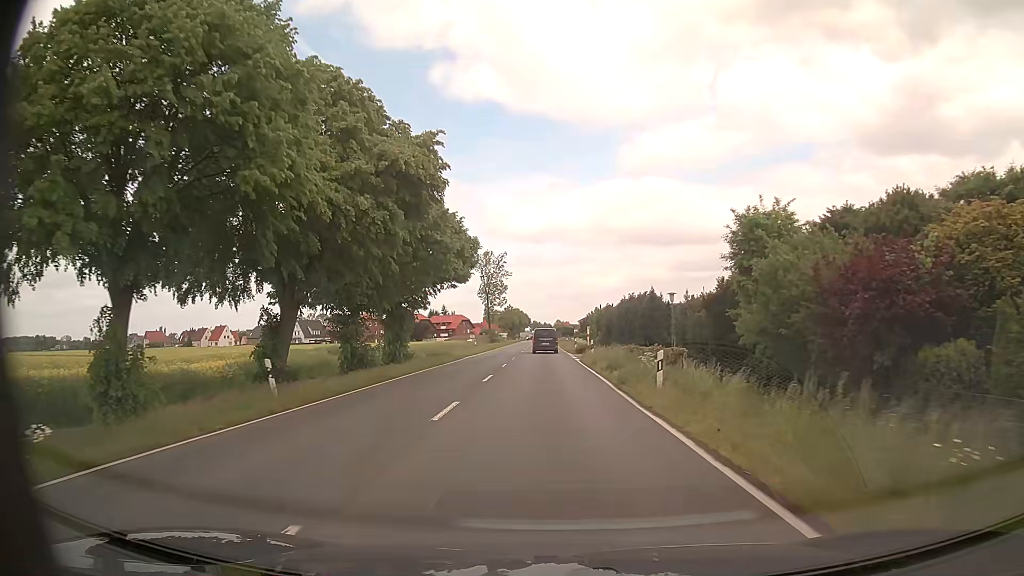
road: primary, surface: asphalt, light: Day
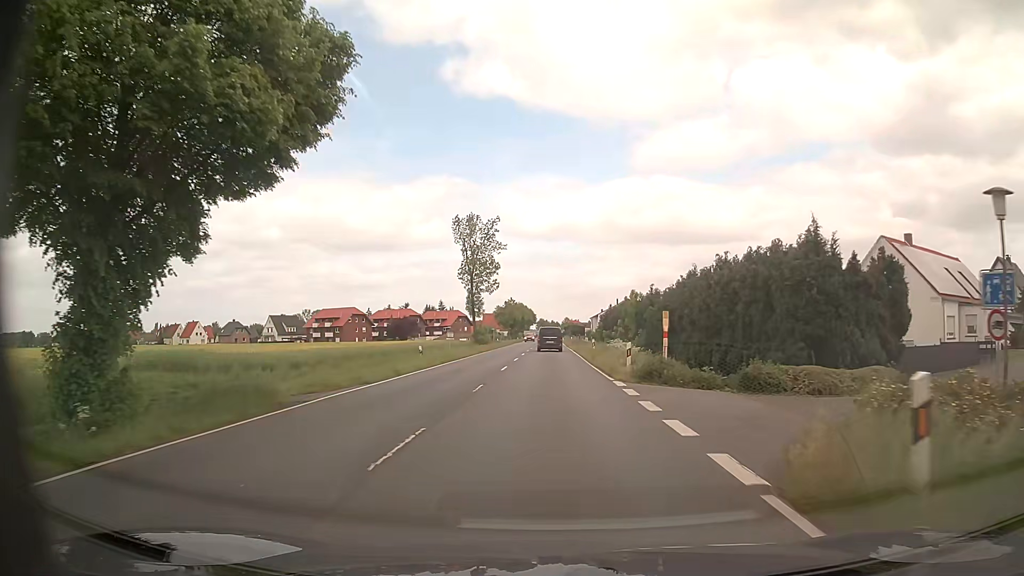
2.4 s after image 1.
(+0.2, +31.6) m; 0°
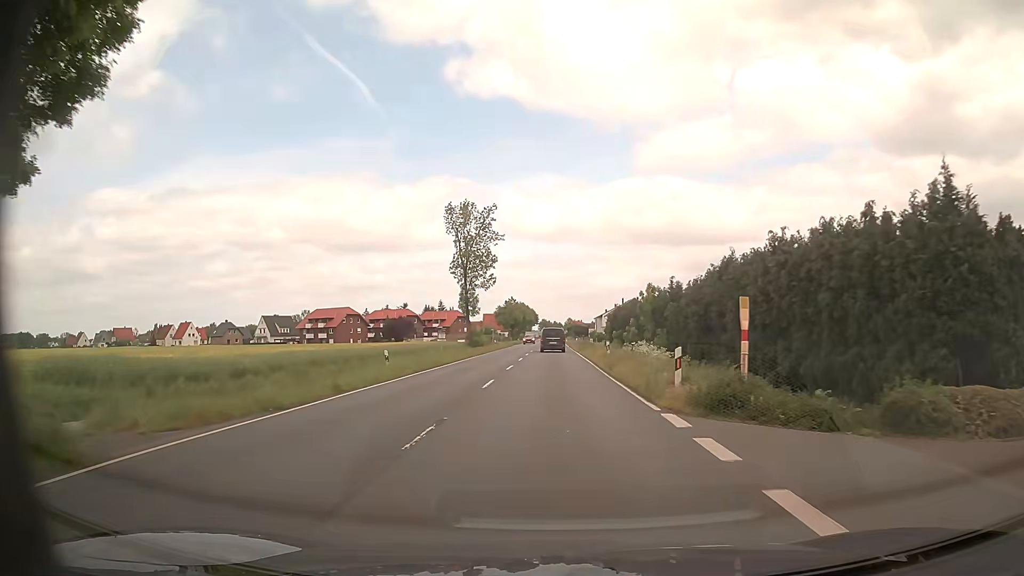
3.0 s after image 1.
(+0.1, +7.9) m; 0°
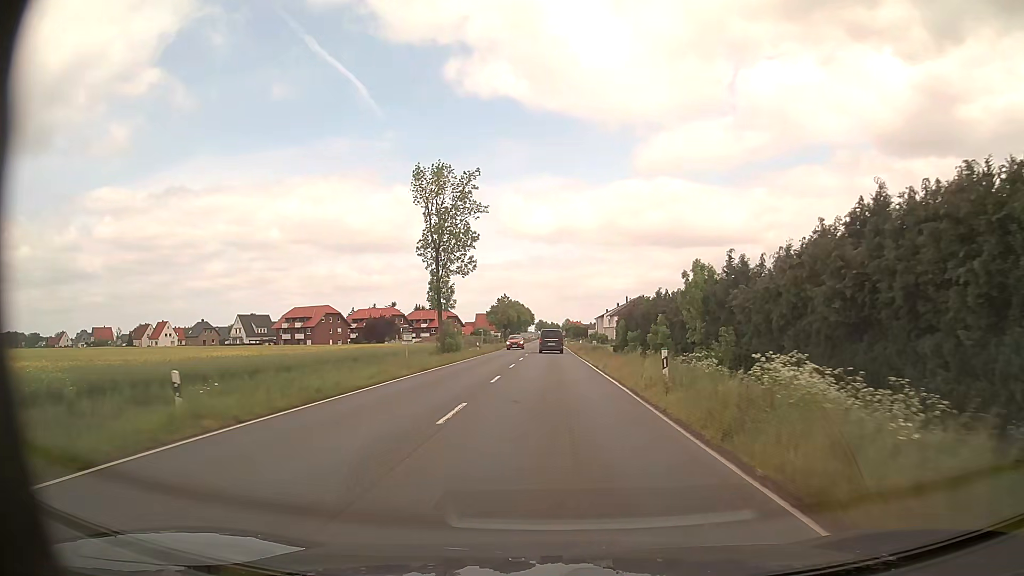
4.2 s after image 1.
(+0.2, +15.8) m; +1°
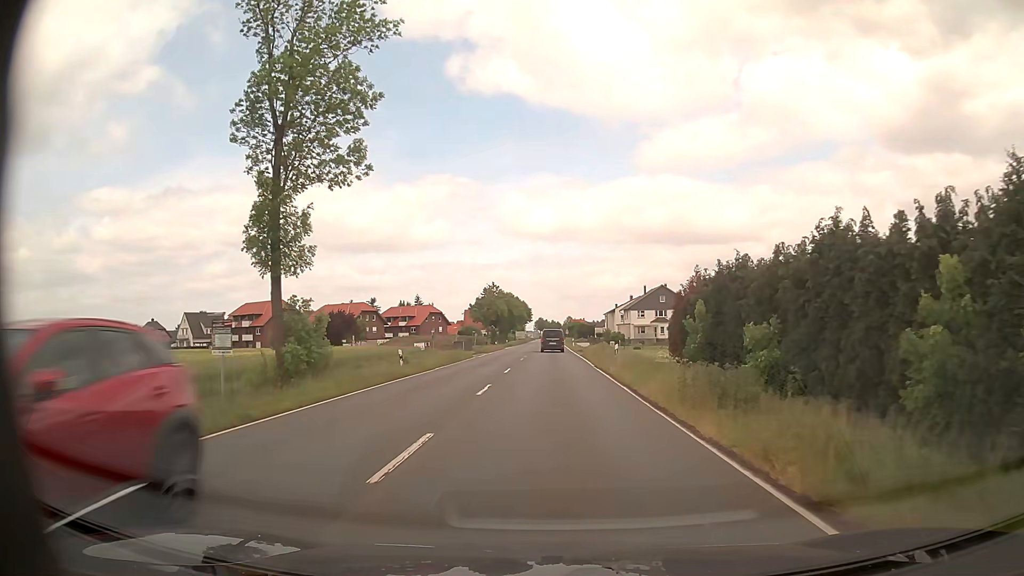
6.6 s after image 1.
(+0.1, +31.6) m; 0°
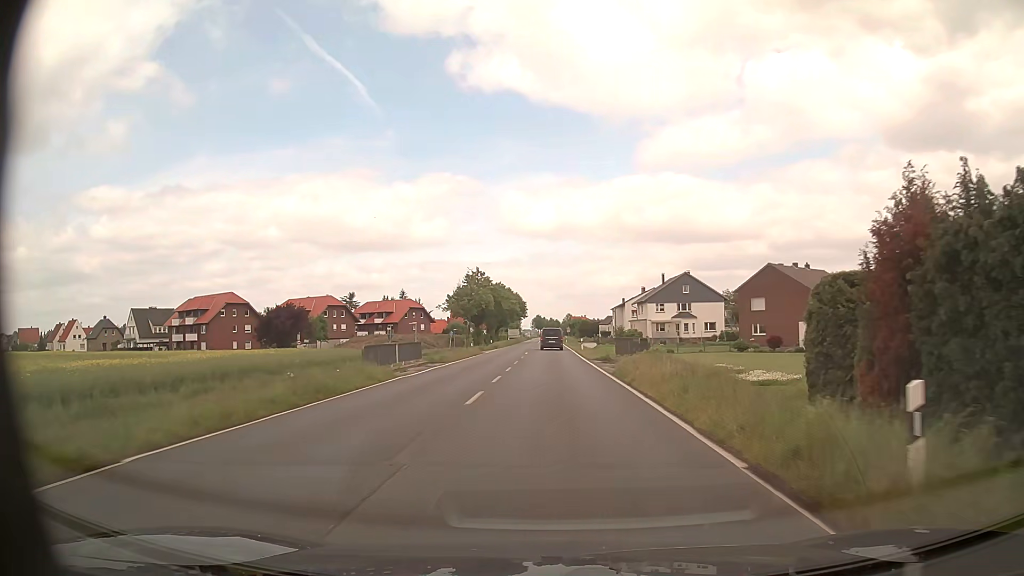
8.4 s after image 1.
(0.0, +23.8) m; 0°
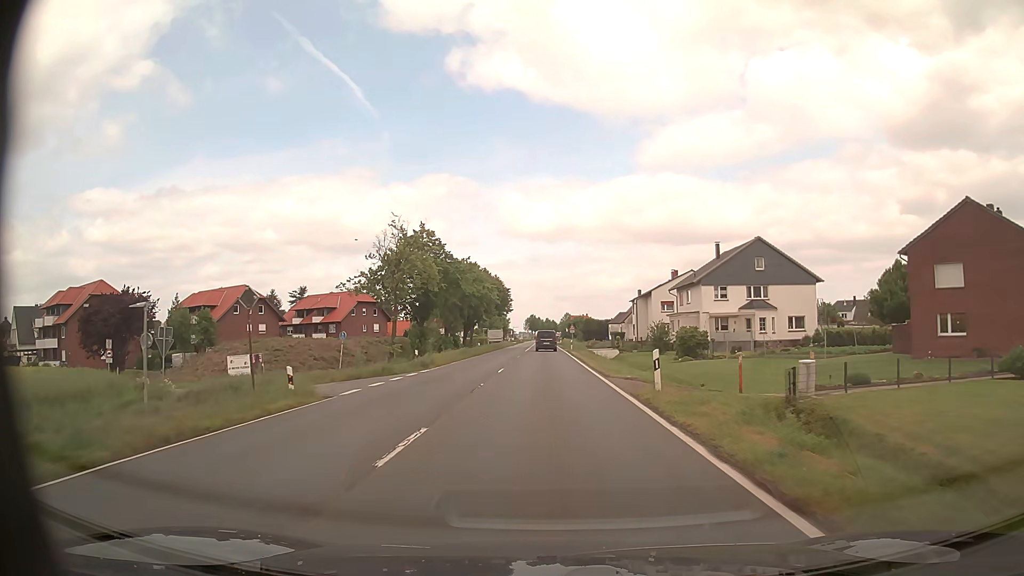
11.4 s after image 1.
(+0.1, +39.6) m; 0°
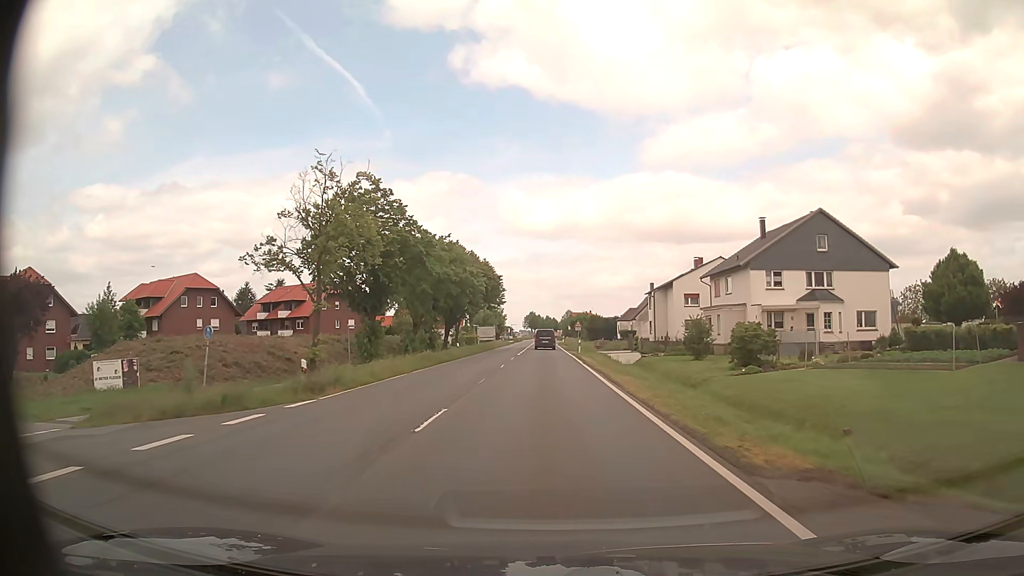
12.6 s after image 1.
(-0.1, +15.8) m; 0°
(0, +10) (0, +20) (0, +30) (0, +40) (0, +50) (0, +60) (0, +70) (0, +80) (0, +90) (0, +100) m
